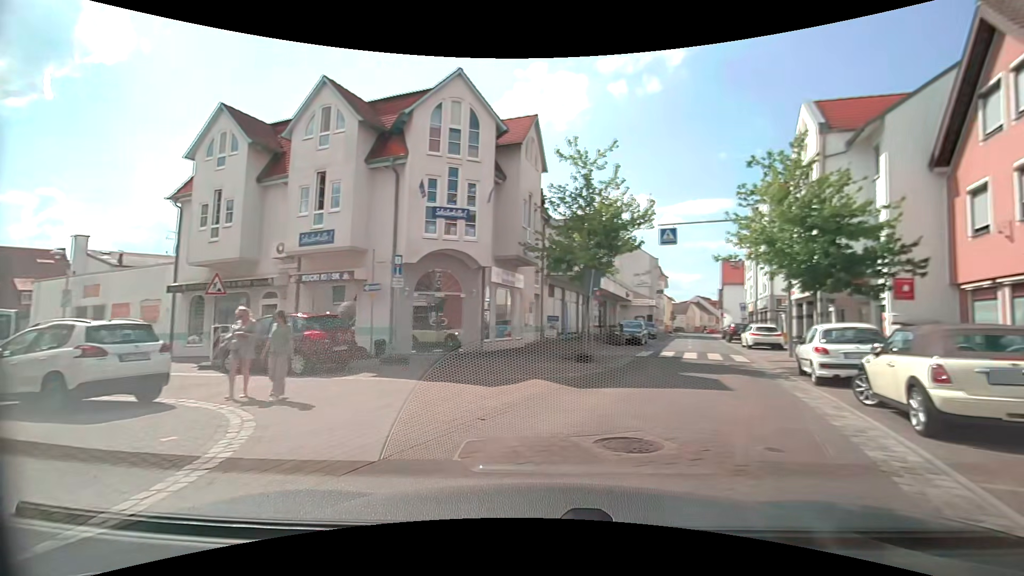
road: residential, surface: paving_stones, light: Day
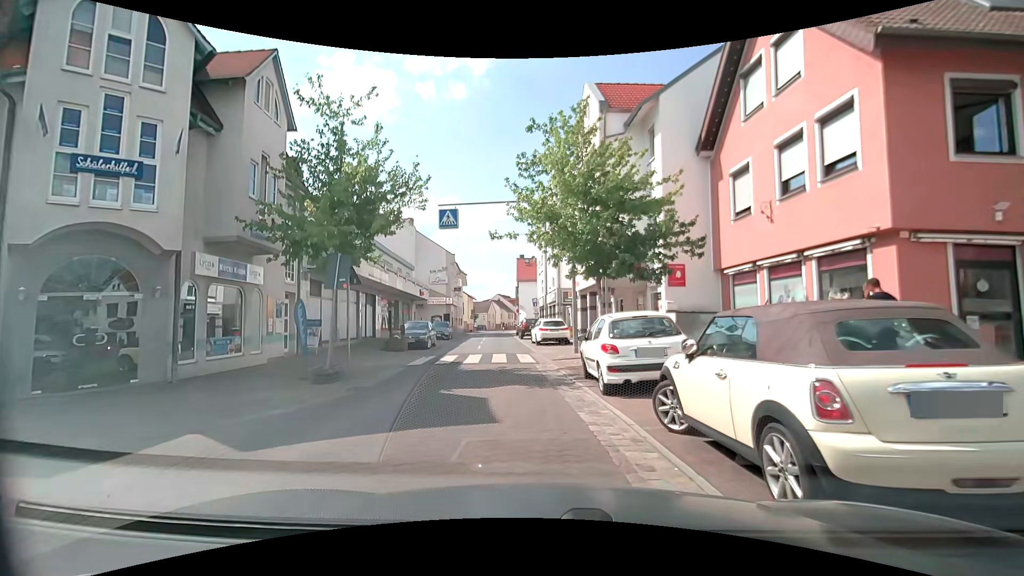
(+1.5, +4.4) m; +24°
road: tertiary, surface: asphalt
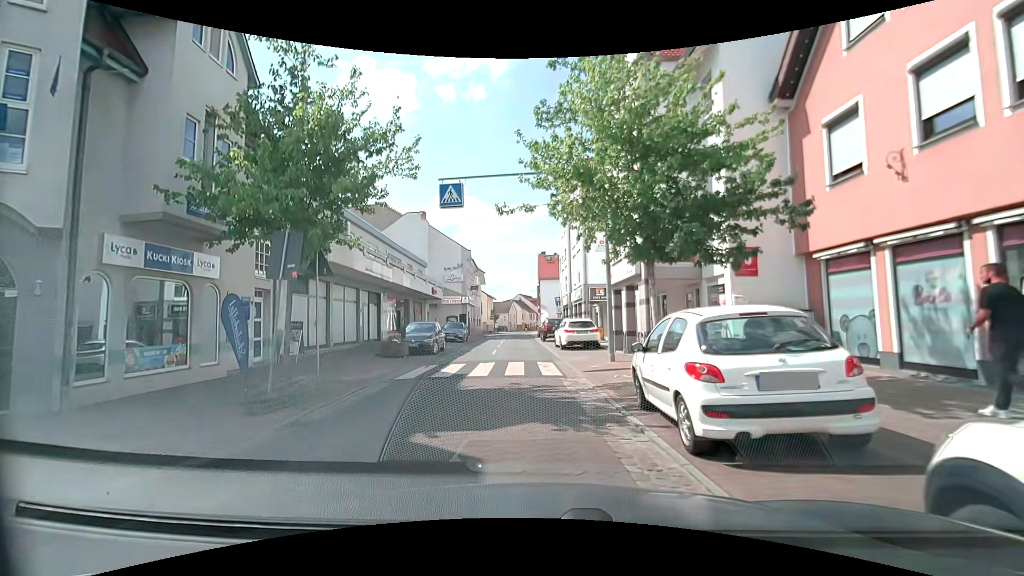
(0.0, +3.9) m; 0°
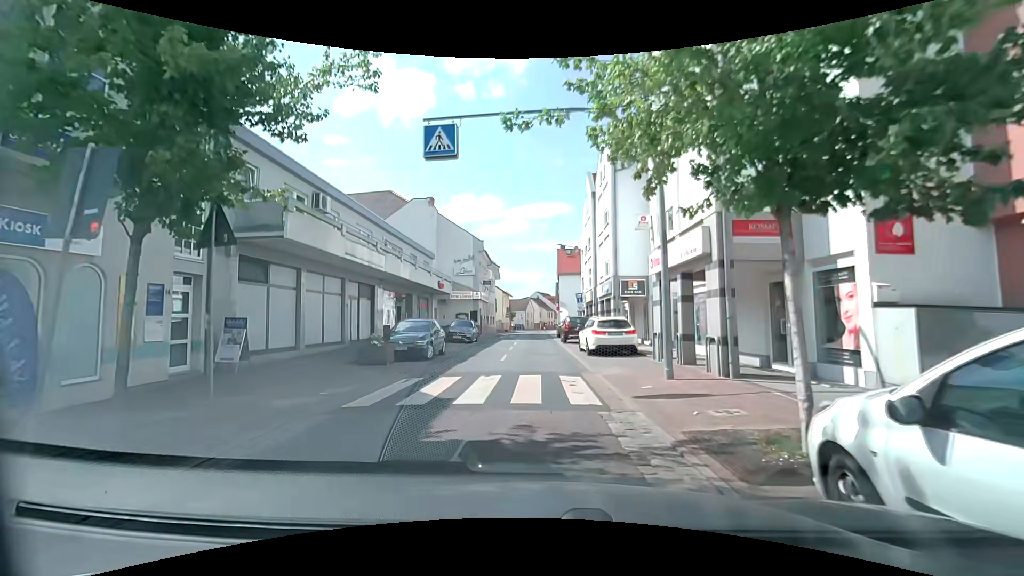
(-0.3, +4.7) m; -4°
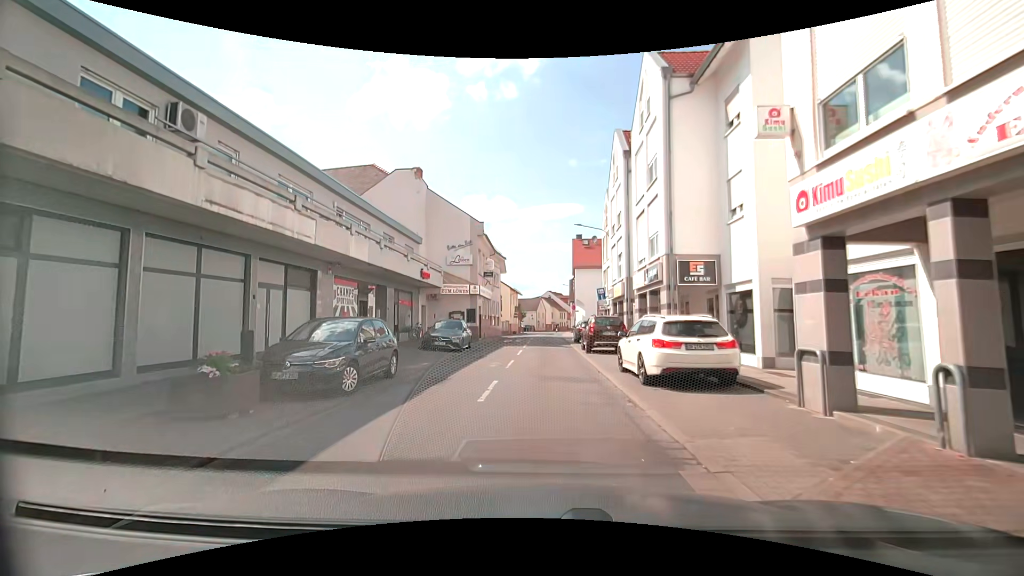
(0.0, +8.5) m; 0°
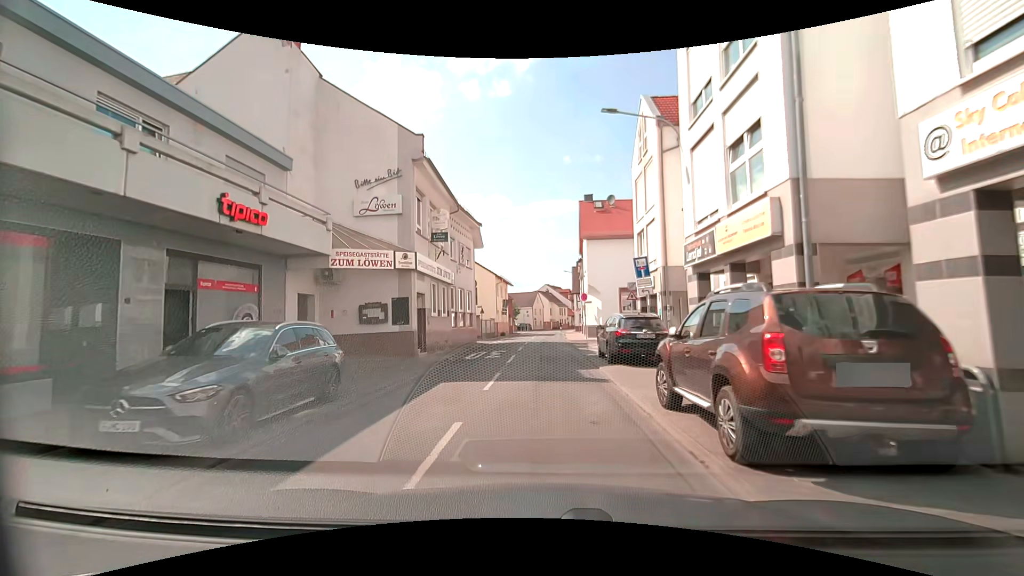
(0.0, +16.9) m; -1°
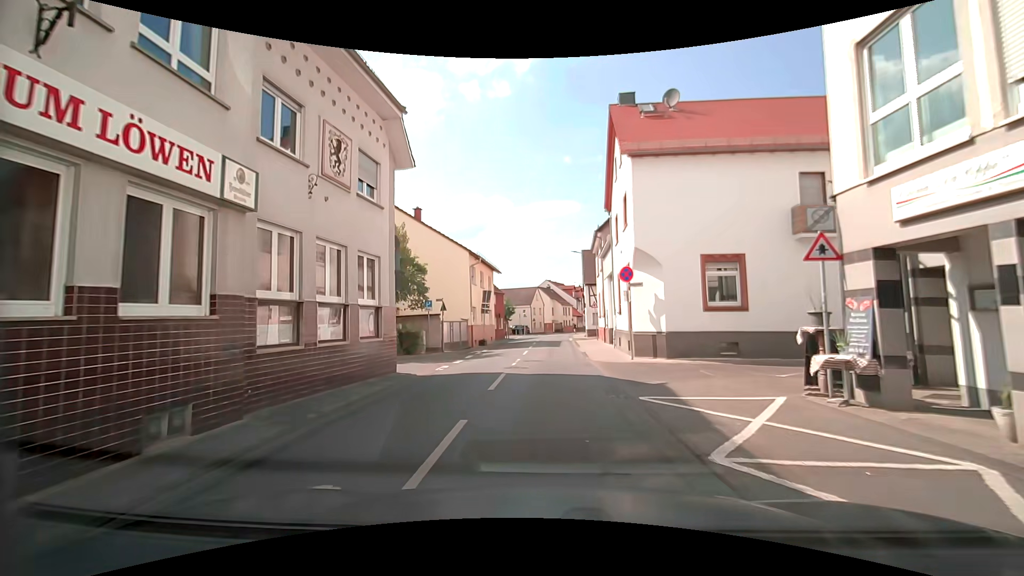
(+0.3, +18.1) m; 0°
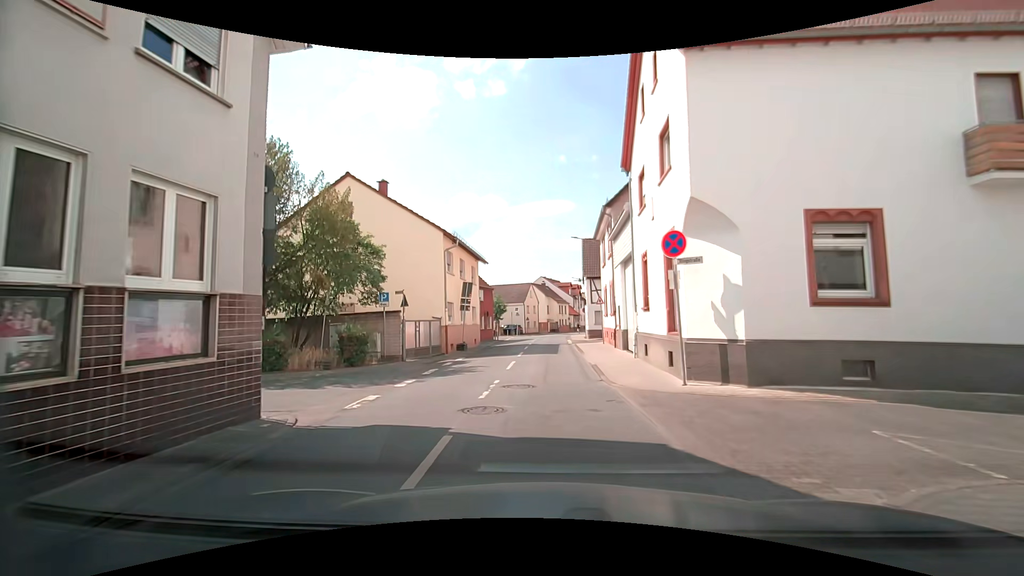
(+0.1, +7.0) m; +1°
(0, +10) (0, +20) (+1, +30) (+1, +40) (+1, +50) (+2, +60) (+3, +70) (+5, +80) (+8, +89) (+10, +99) m
